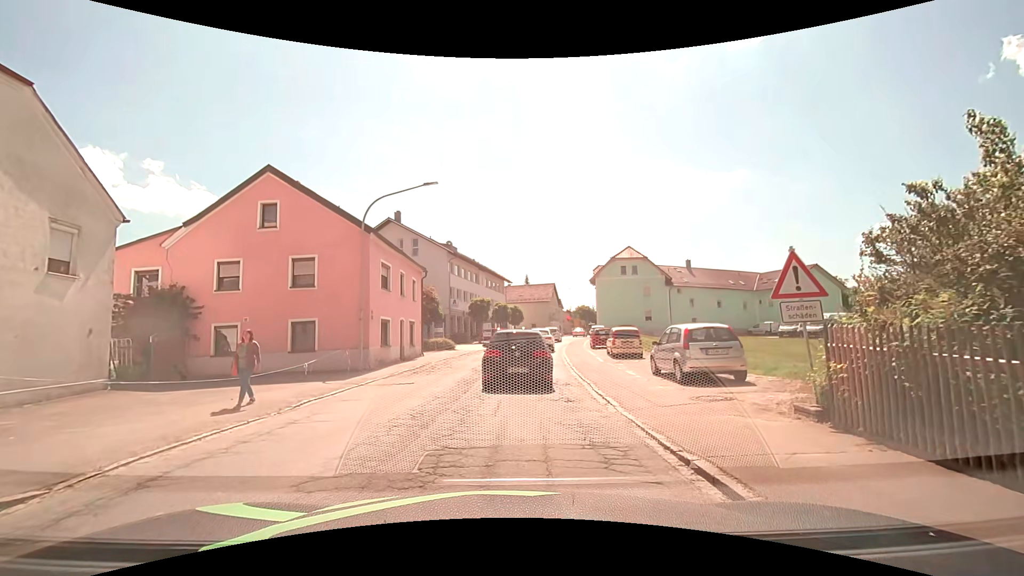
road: secondary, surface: asphalt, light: Day
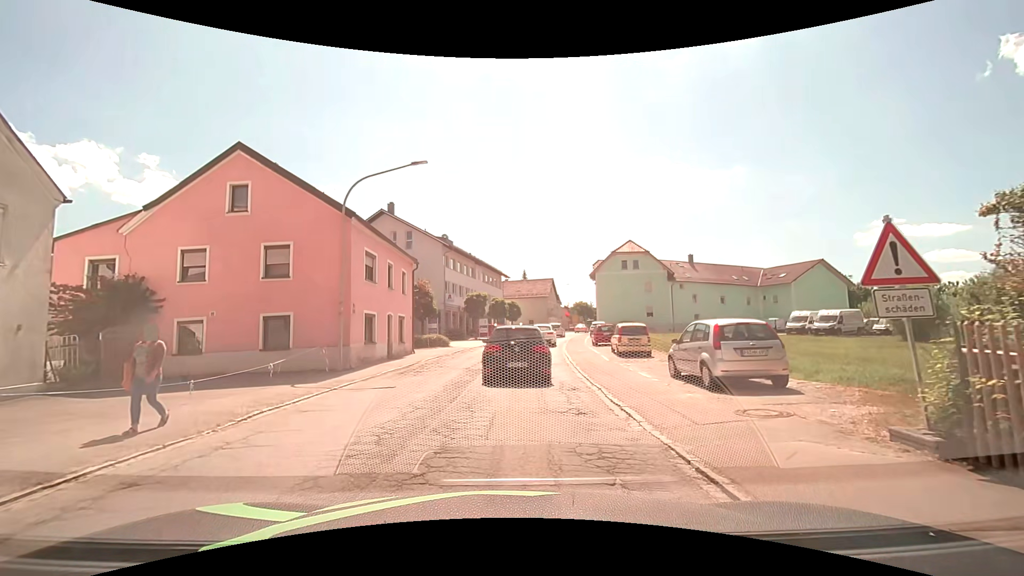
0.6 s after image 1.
(0.0, +2.1) m; +1°
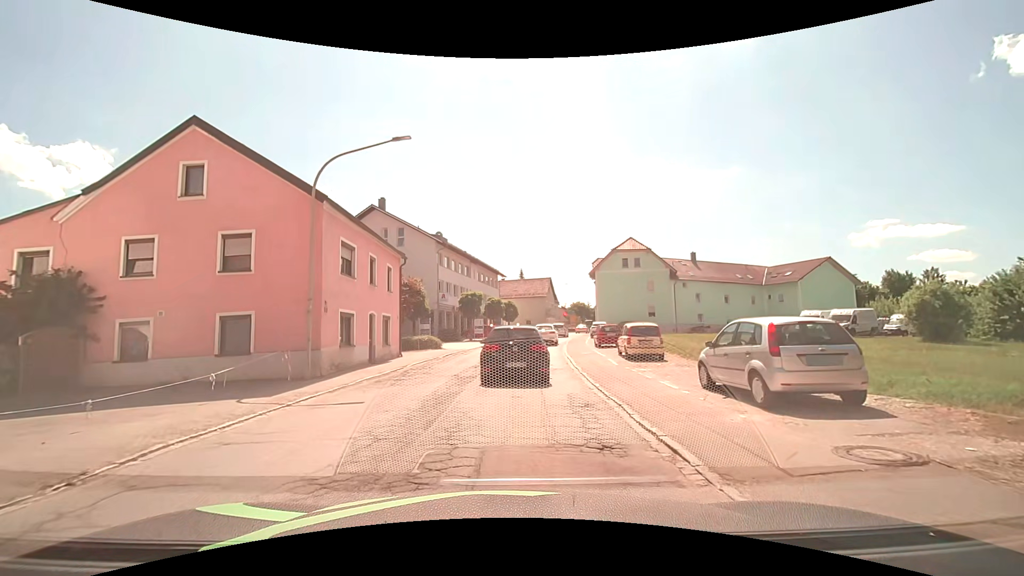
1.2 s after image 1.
(0.0, +2.5) m; 0°
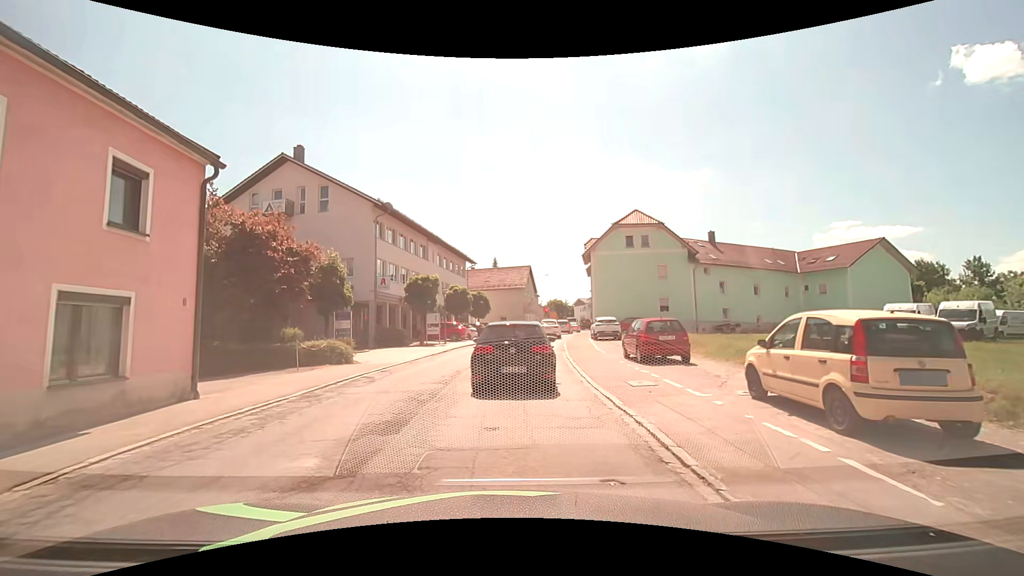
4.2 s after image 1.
(+0.3, +14.9) m; +2°
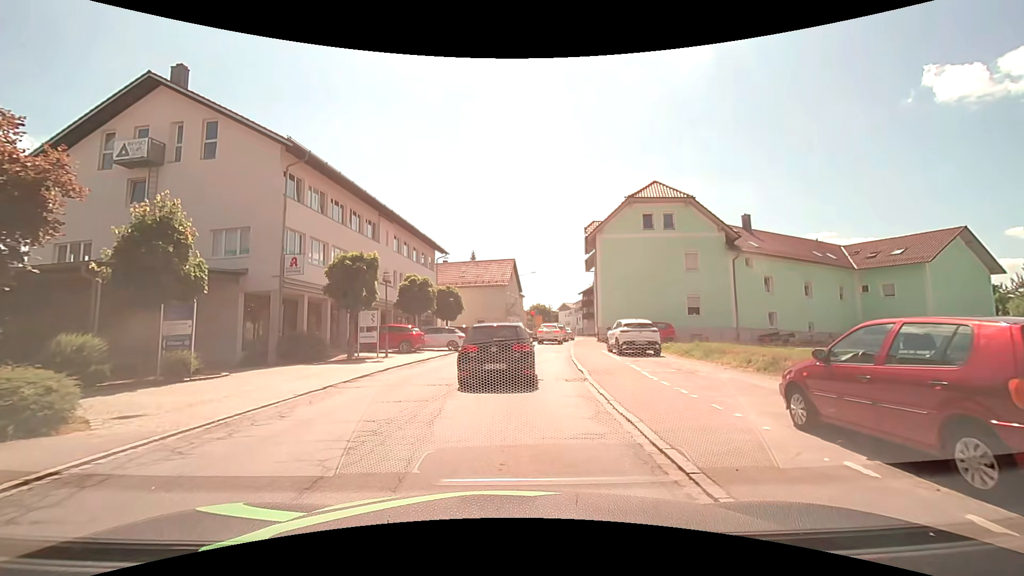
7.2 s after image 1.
(+0.4, +11.8) m; +2°
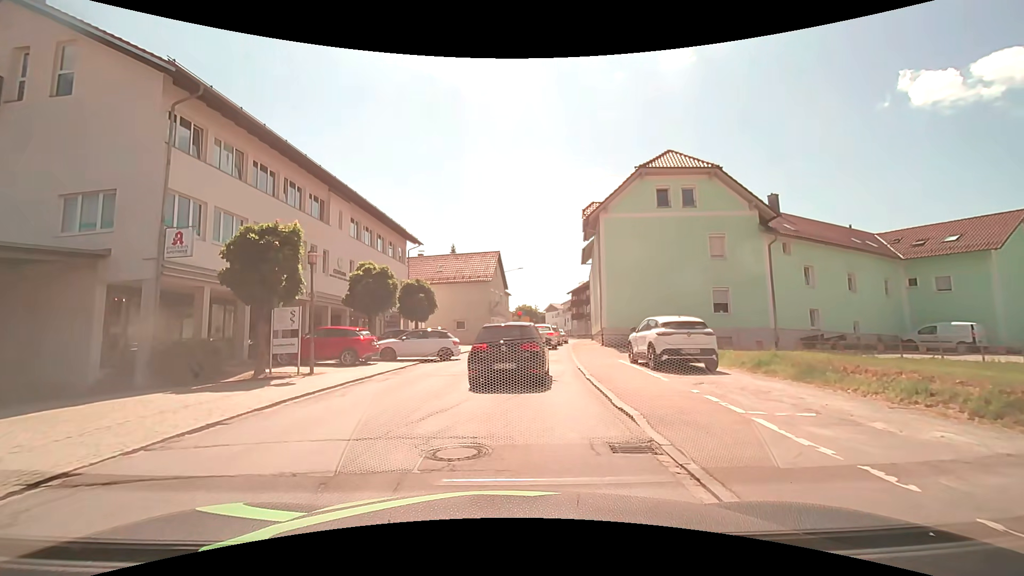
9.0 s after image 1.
(+0.2, +7.1) m; +2°
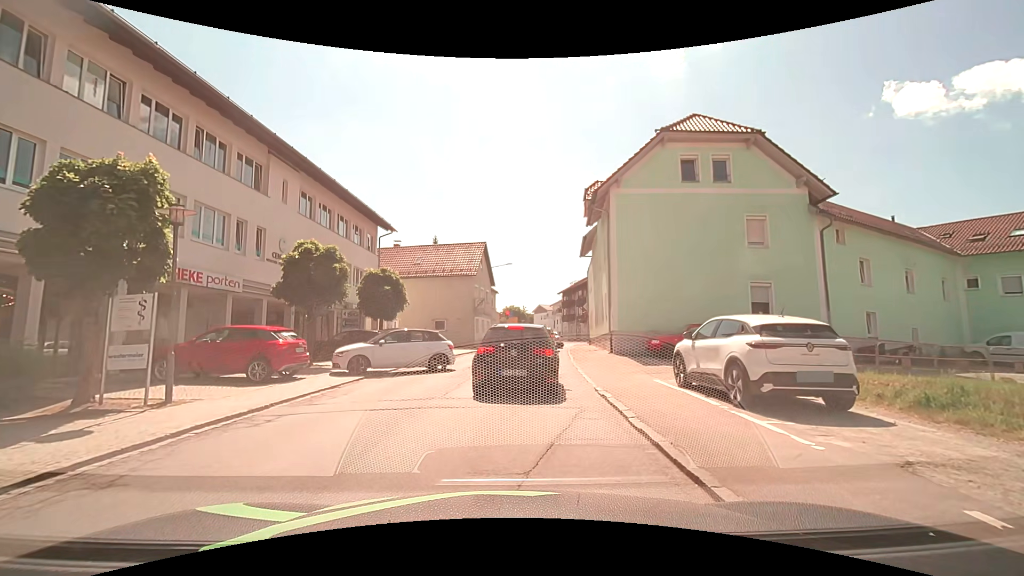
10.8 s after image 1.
(+0.1, +5.9) m; +4°
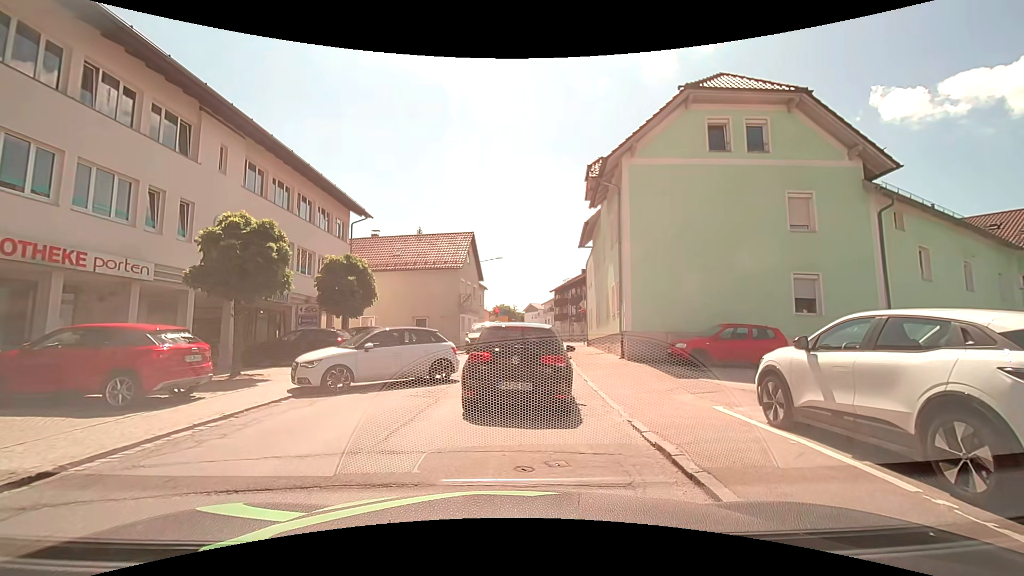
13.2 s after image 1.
(-0.1, +4.2) m; -1°
